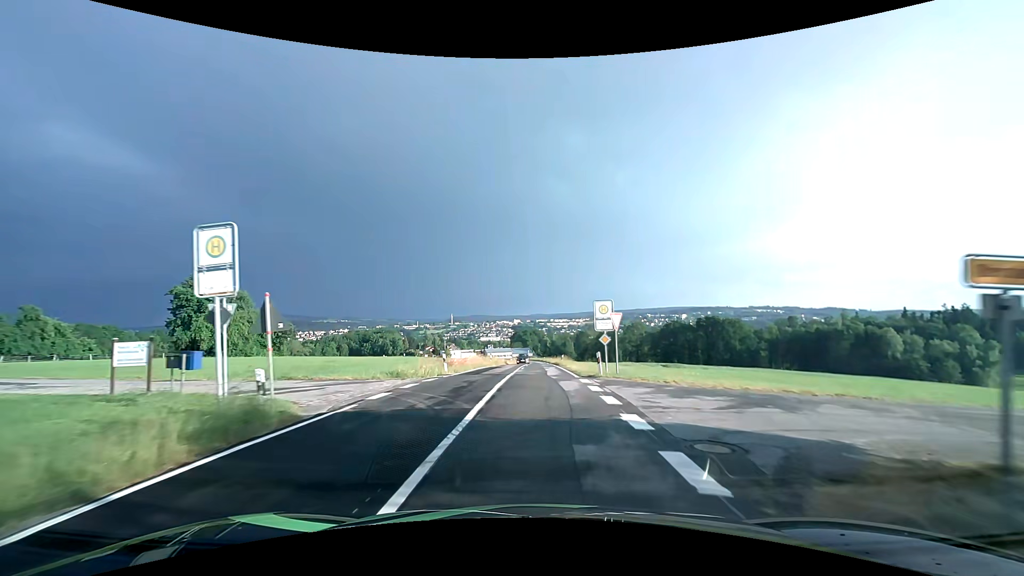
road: tertiary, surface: asphalt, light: Day
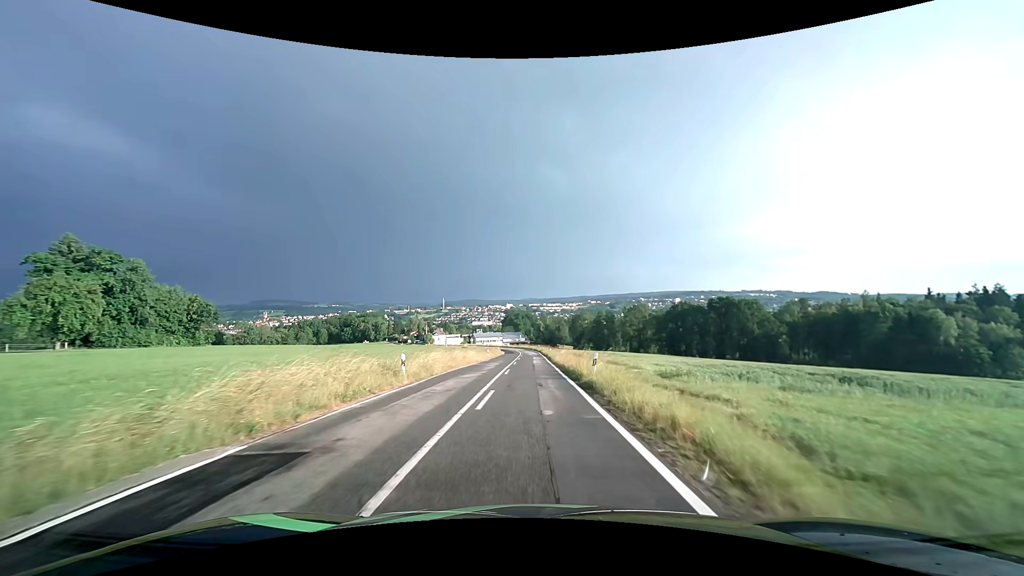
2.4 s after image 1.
(+0.6, +31.9) m; +1°
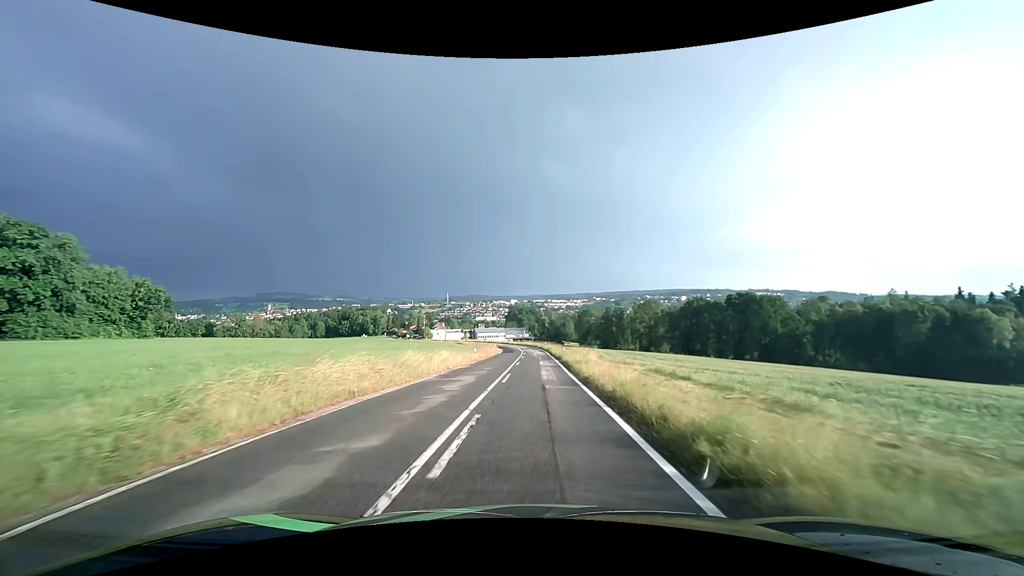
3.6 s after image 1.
(-0.1, +16.8) m; -1°
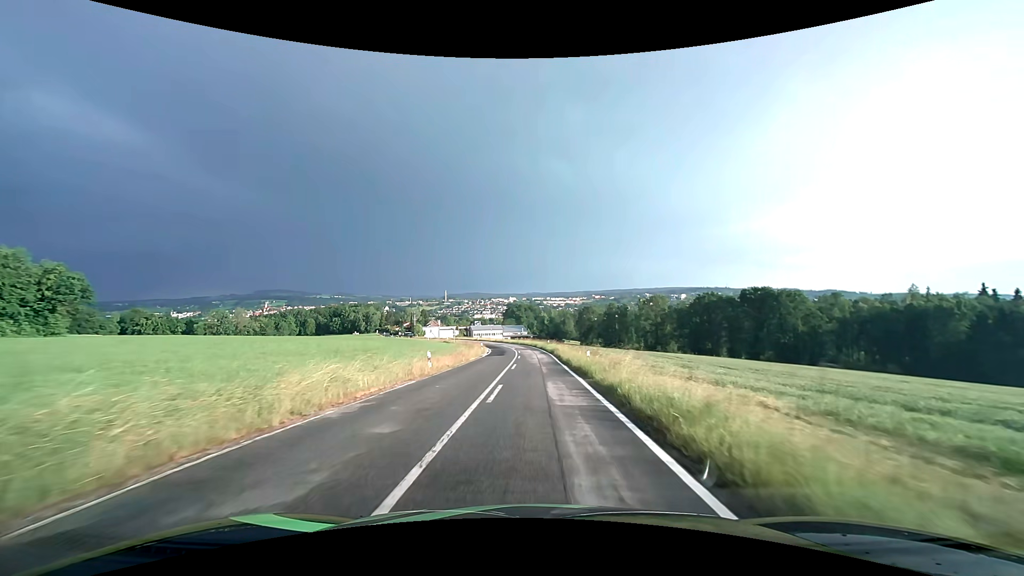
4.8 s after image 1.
(+0.1, +17.4) m; 0°
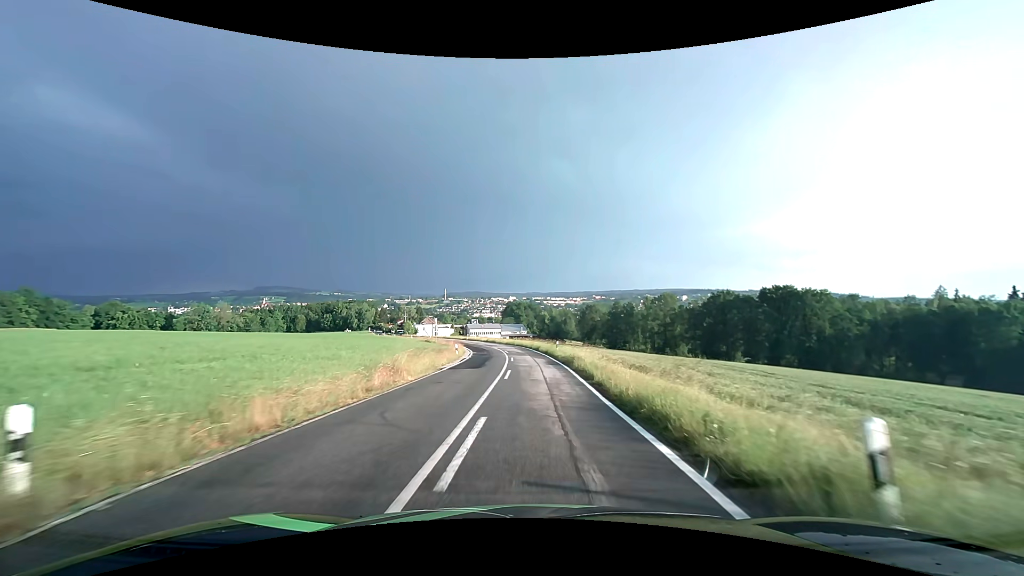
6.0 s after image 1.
(0.0, +17.9) m; 0°
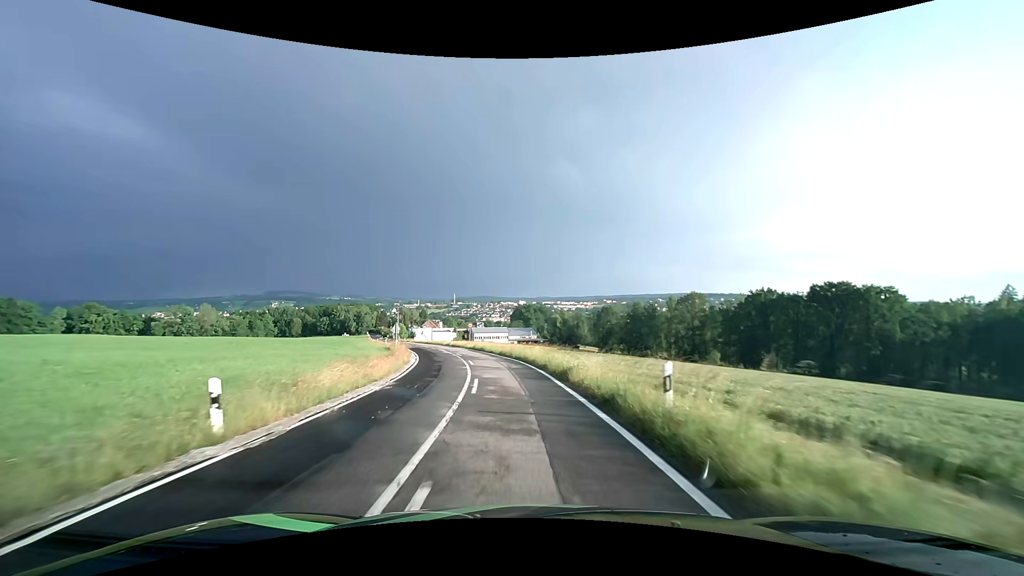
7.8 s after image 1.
(-0.2, +27.0) m; -1°
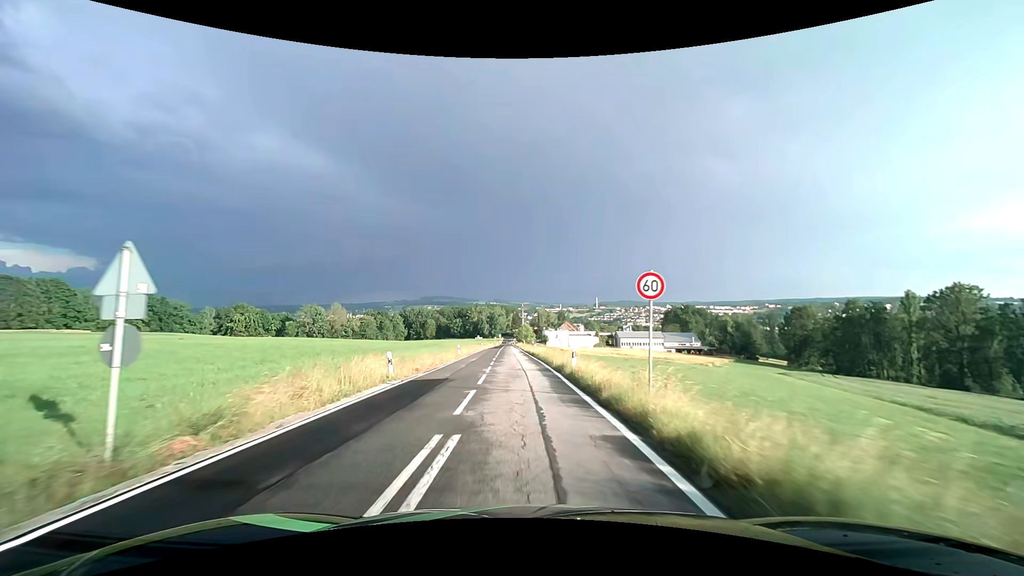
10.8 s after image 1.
(-5.8, +44.3) m; -16°
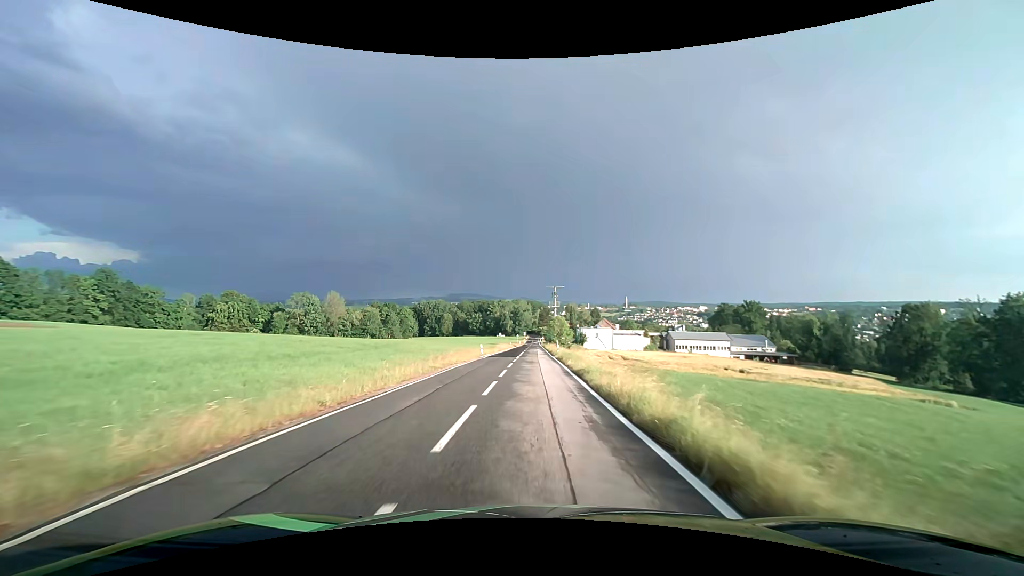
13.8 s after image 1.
(-1.8, +44.0) m; -3°
(0, +10) (0, +20) (0, +30) (0, +40) (0, +50) (0, +60) (0, +70) (0, +80) (0, +90) (0, +100) m
